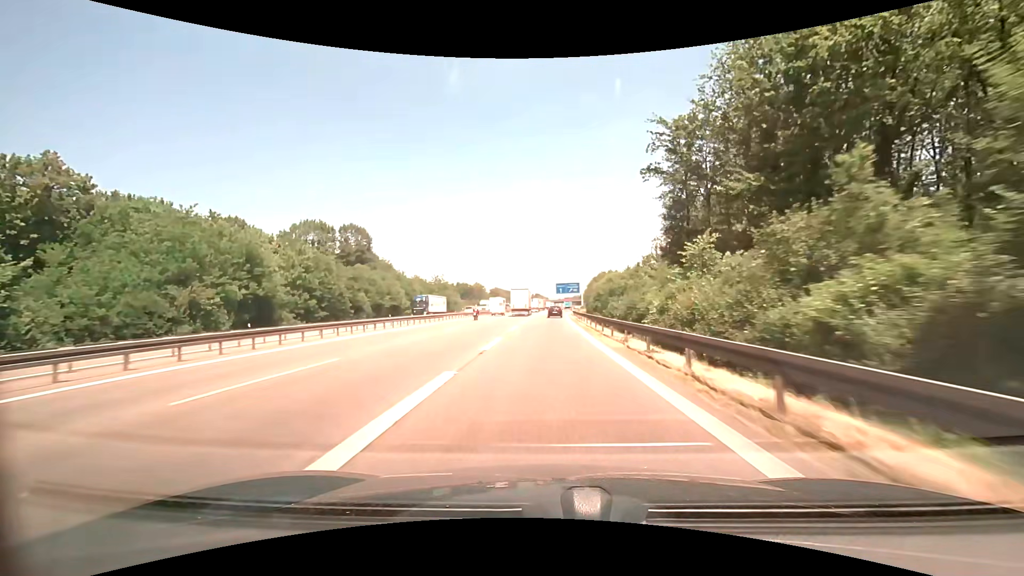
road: motorway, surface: asphalt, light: Day
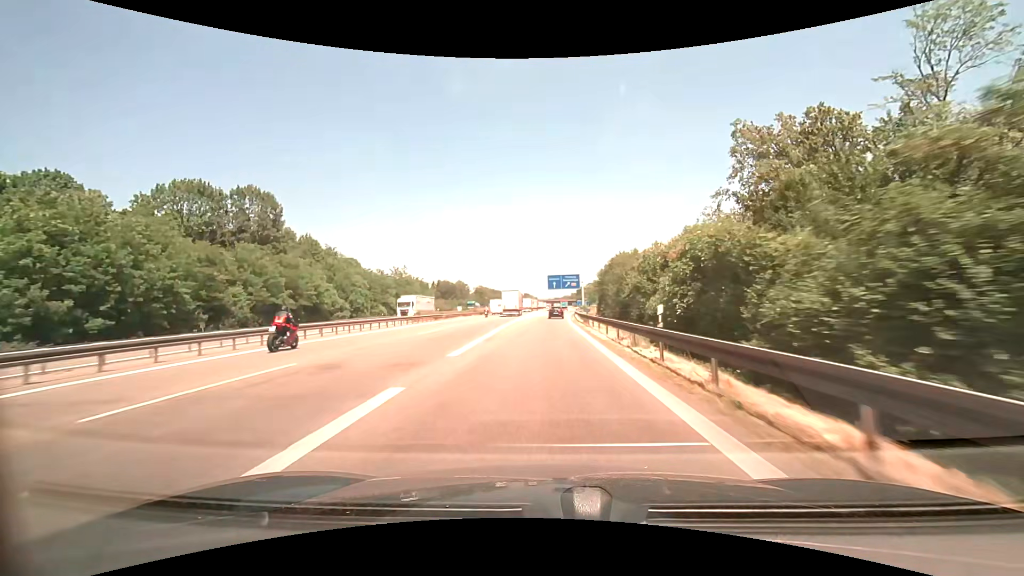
(+0.4, +38.0) m; +1°
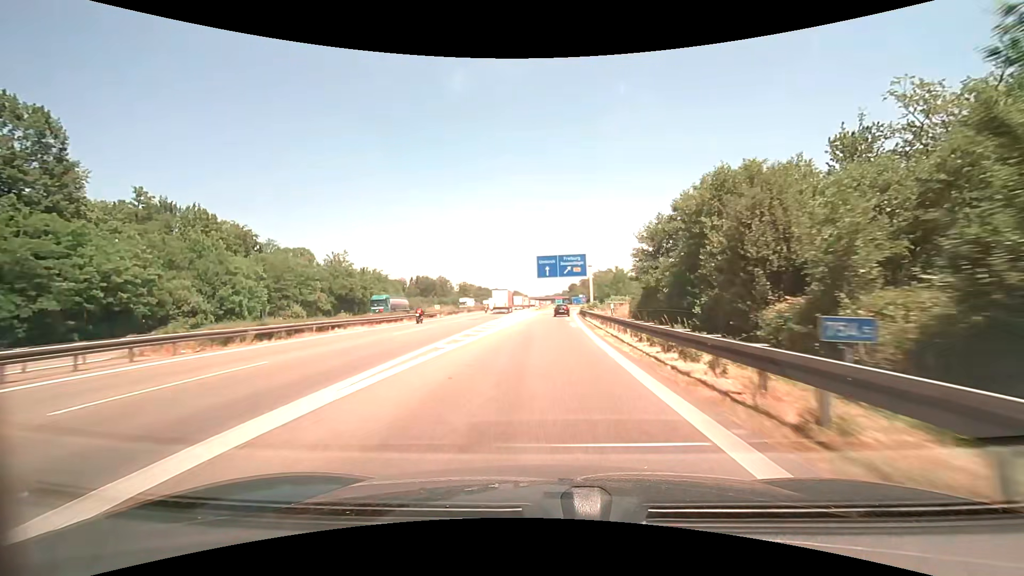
(+0.4, +37.4) m; +1°
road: motorway_link
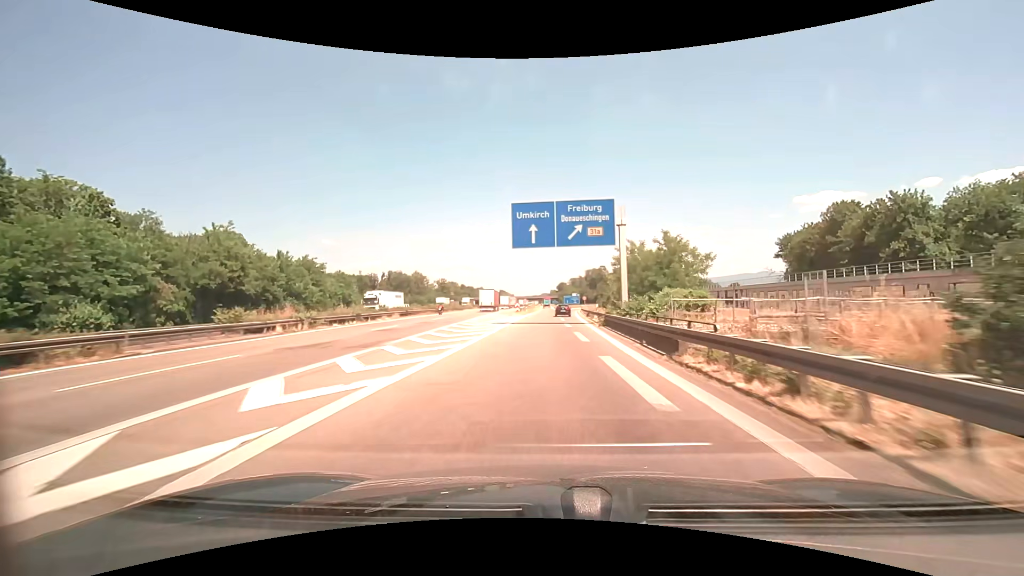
(+0.3, +36.4) m; +2°
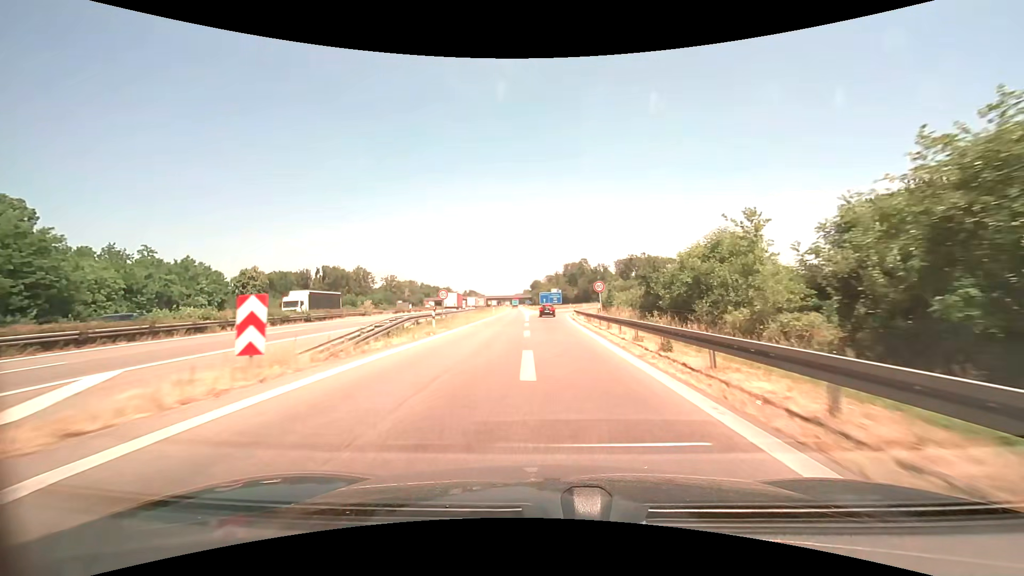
(+1.4, +57.5) m; +3°
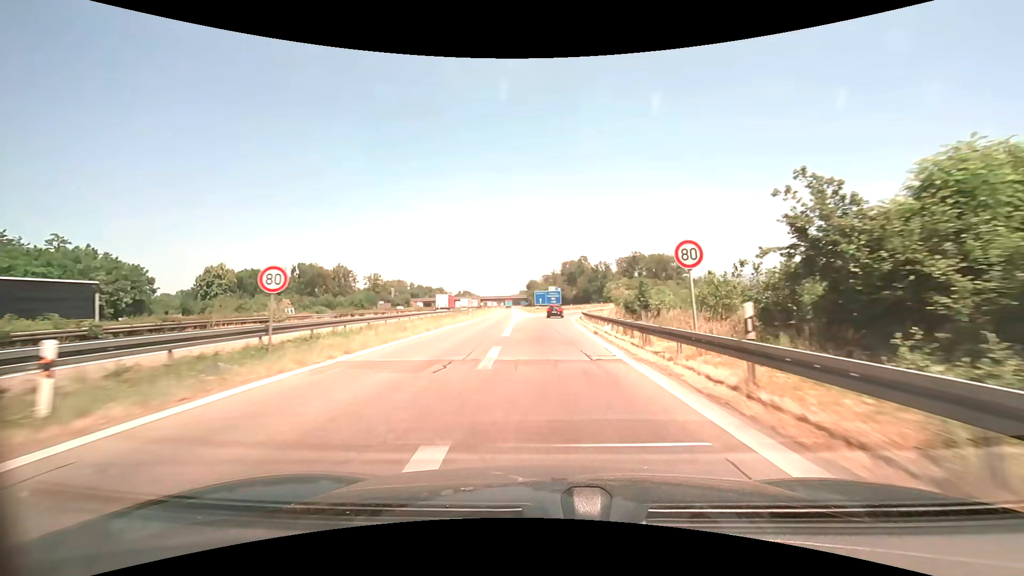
(0.0, +22.0) m; 0°
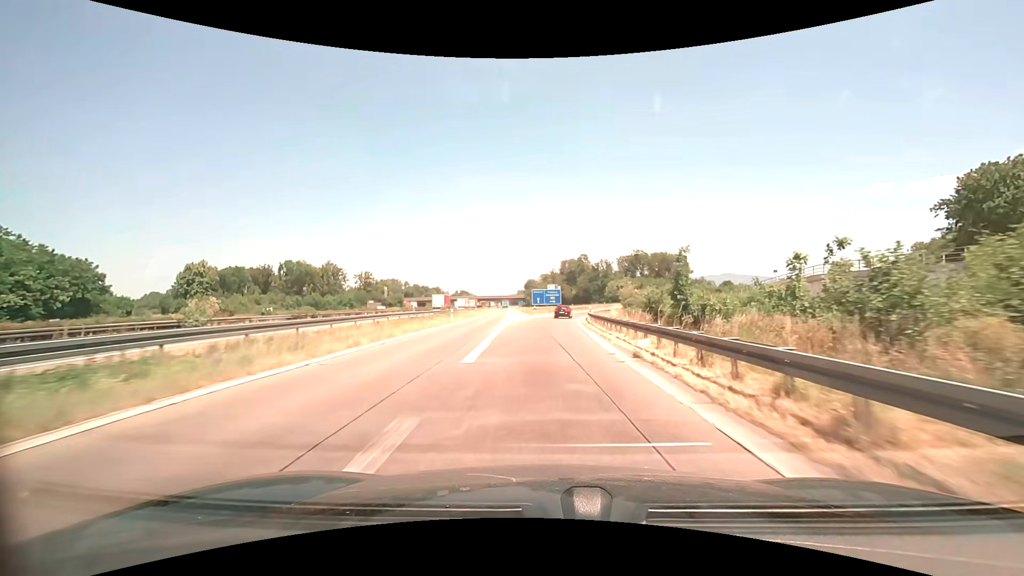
(0.0, +10.7) m; 0°
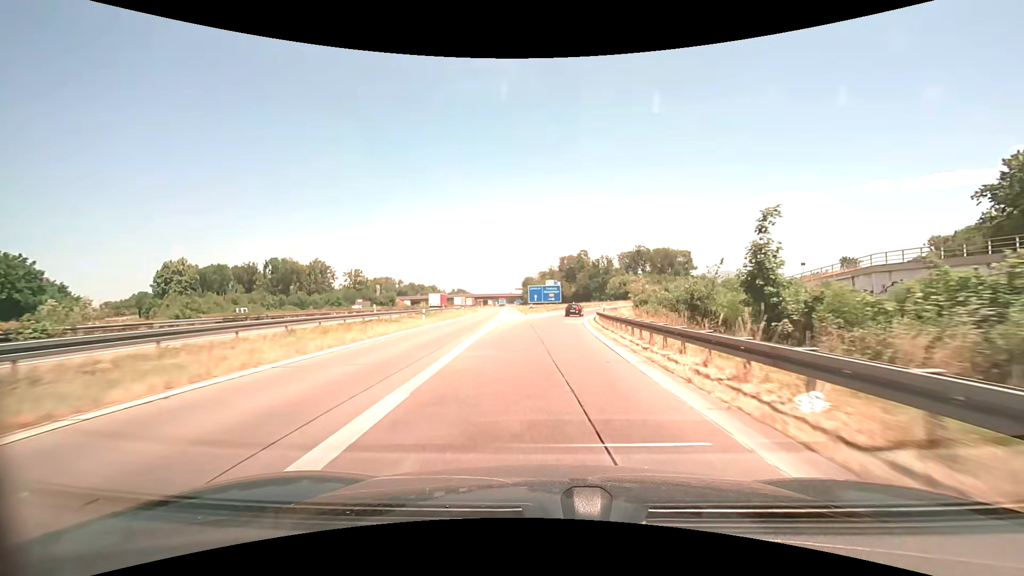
(0.0, +10.6) m; 0°
(0, +10) (0, +20) (+1, +30) (+1, +40) (+2, +50) (+3, +60) (+5, +70) (+7, +79) (+10, +89) (+13, +99) m
